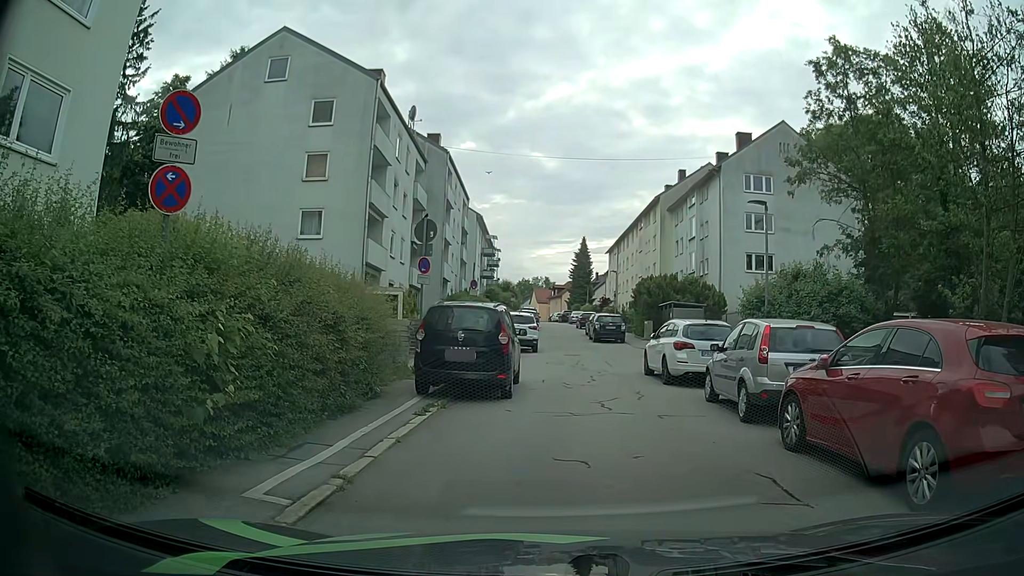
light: Day
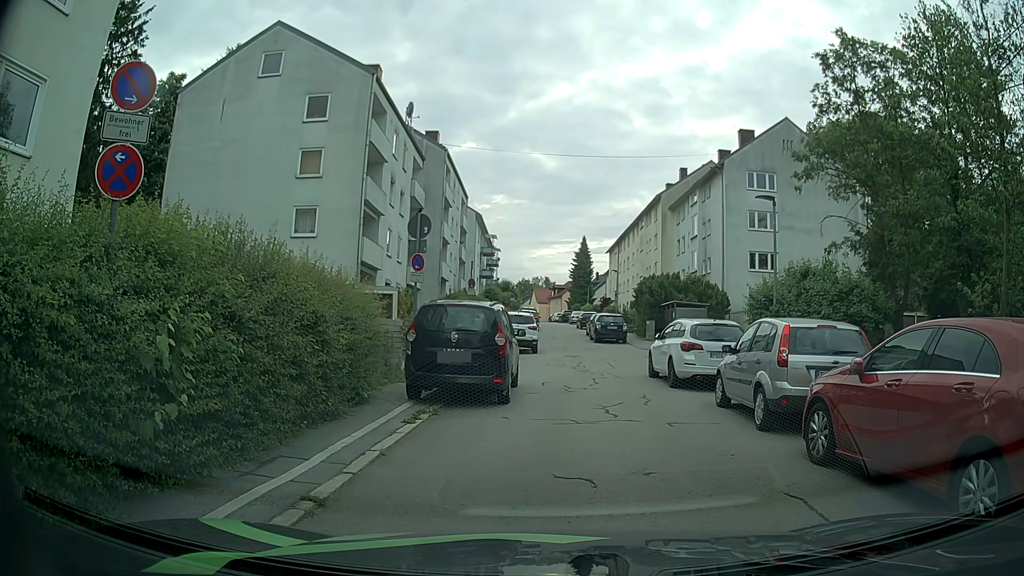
(0.0, +0.8) m; 0°
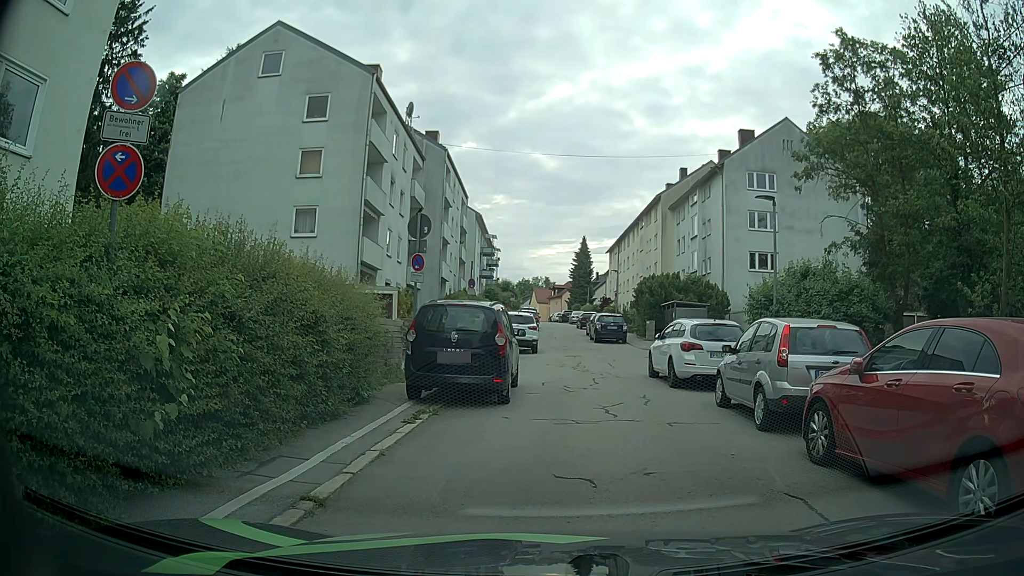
(0.0, 0.0) m; 0°
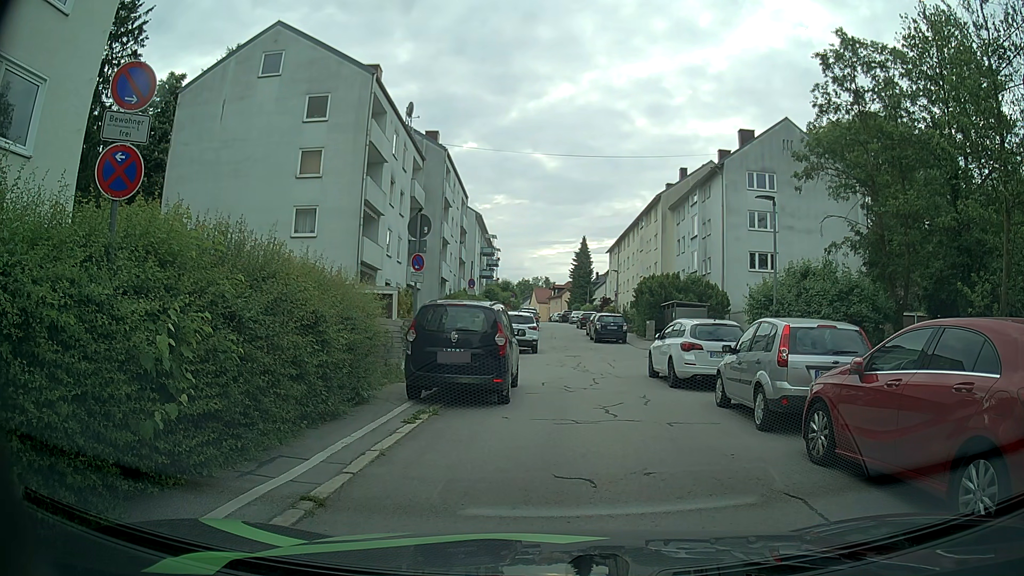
(0.0, 0.0) m; 0°
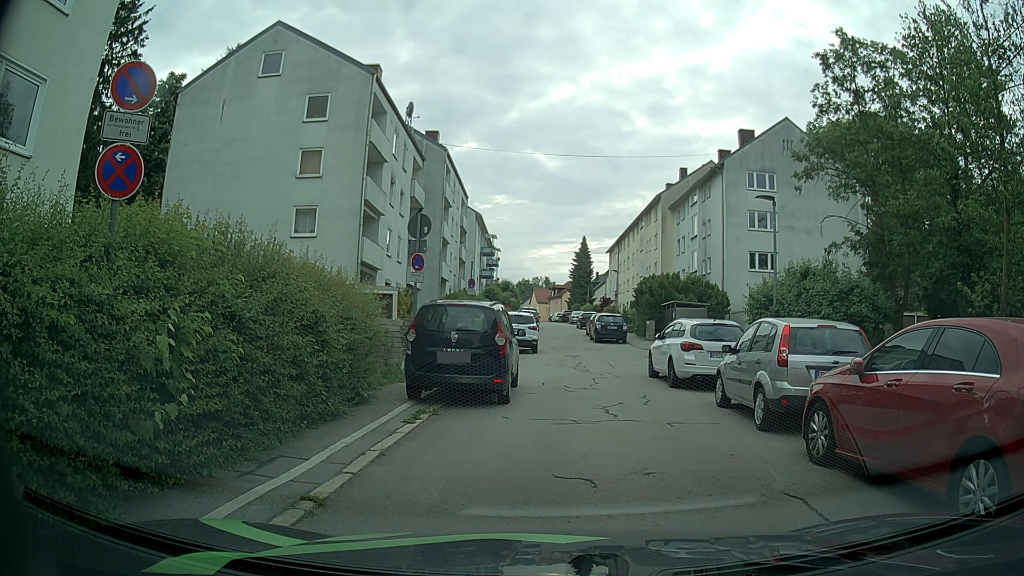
(0.0, 0.0) m; 0°
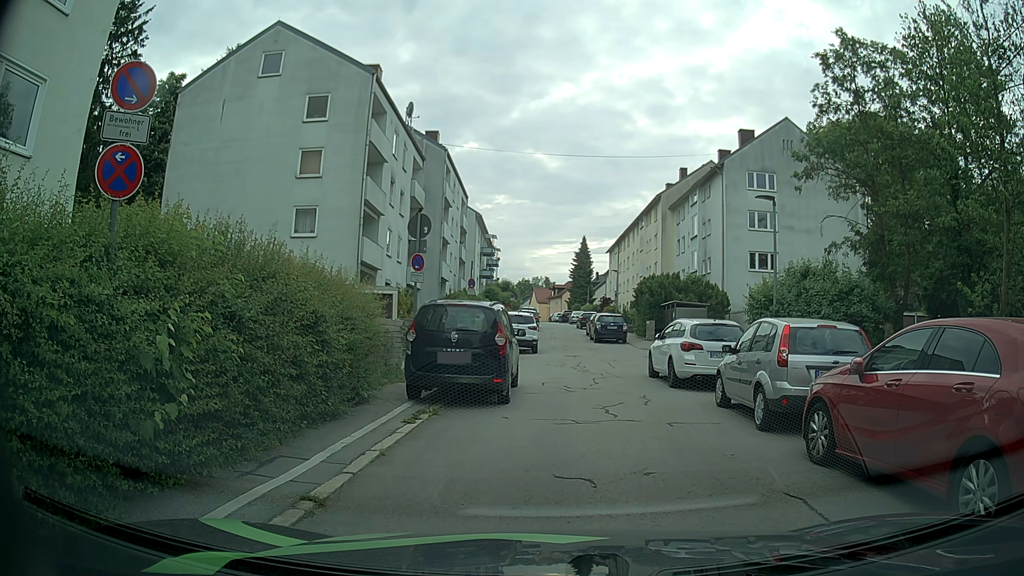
(0.0, 0.0) m; 0°
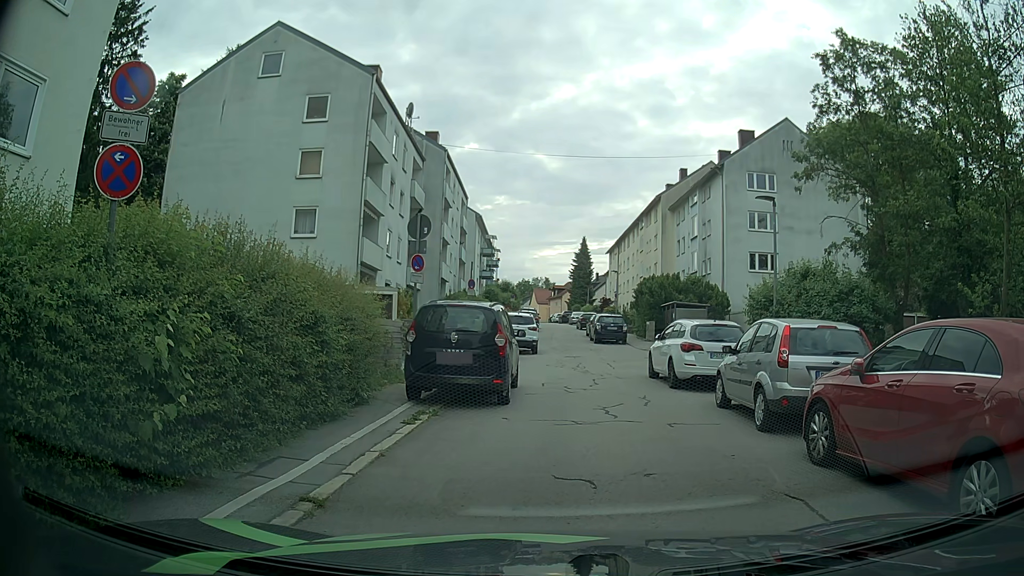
(0.0, 0.0) m; 0°
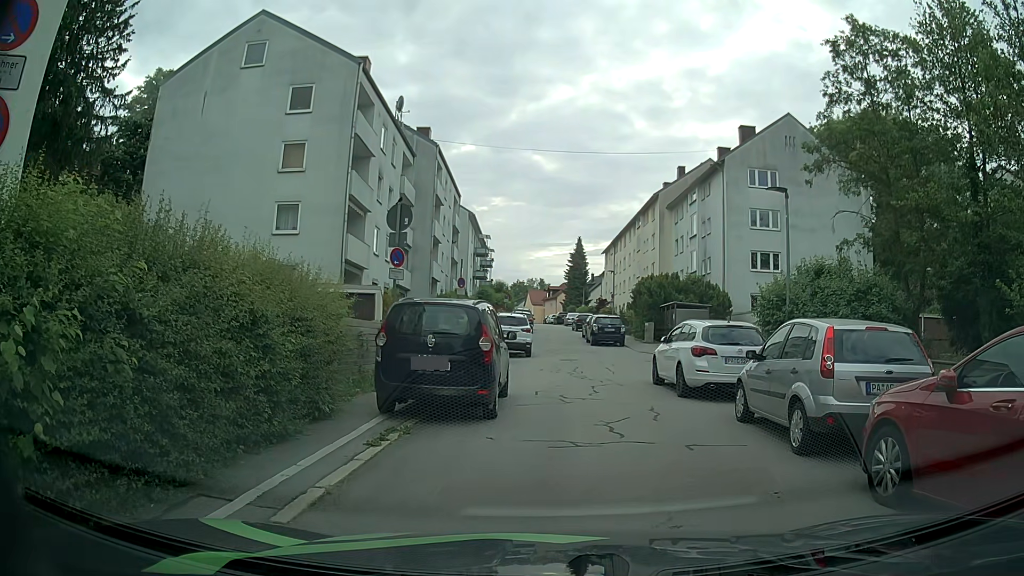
(0.0, +1.6) m; 0°
